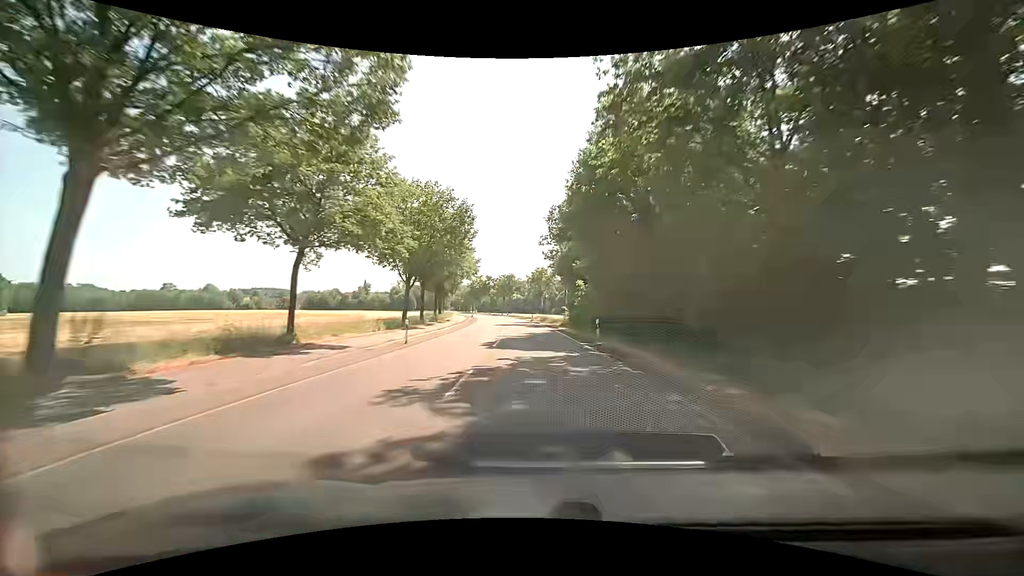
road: secondary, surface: asphalt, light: Day
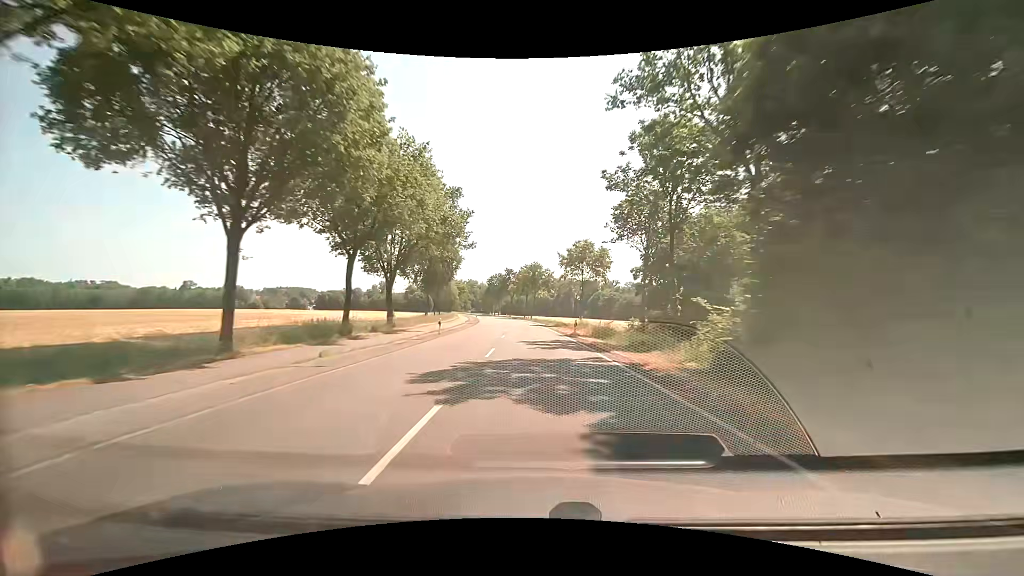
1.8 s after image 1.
(-1.1, +41.0) m; -3°
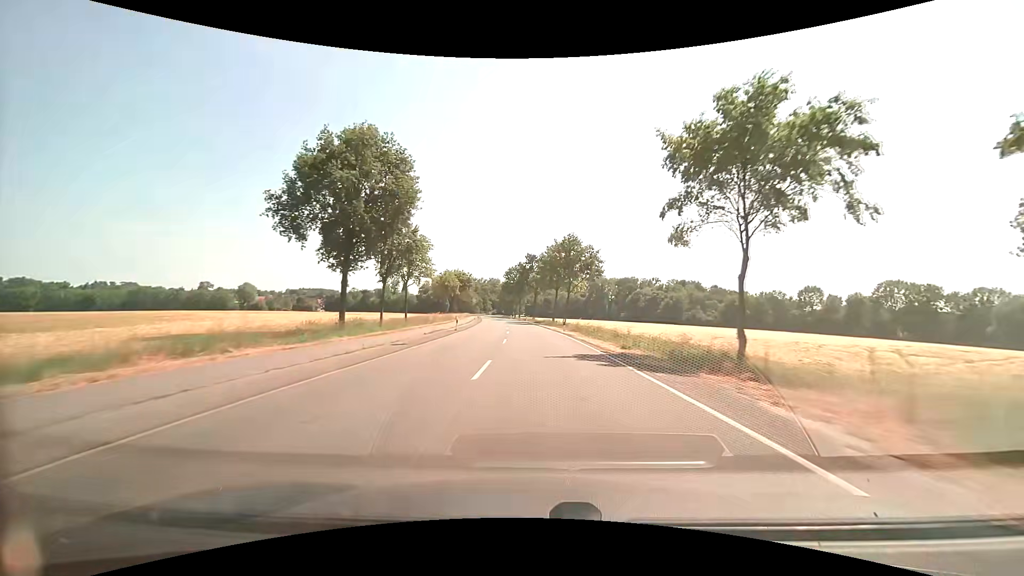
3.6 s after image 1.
(-1.0, +42.0) m; -3°
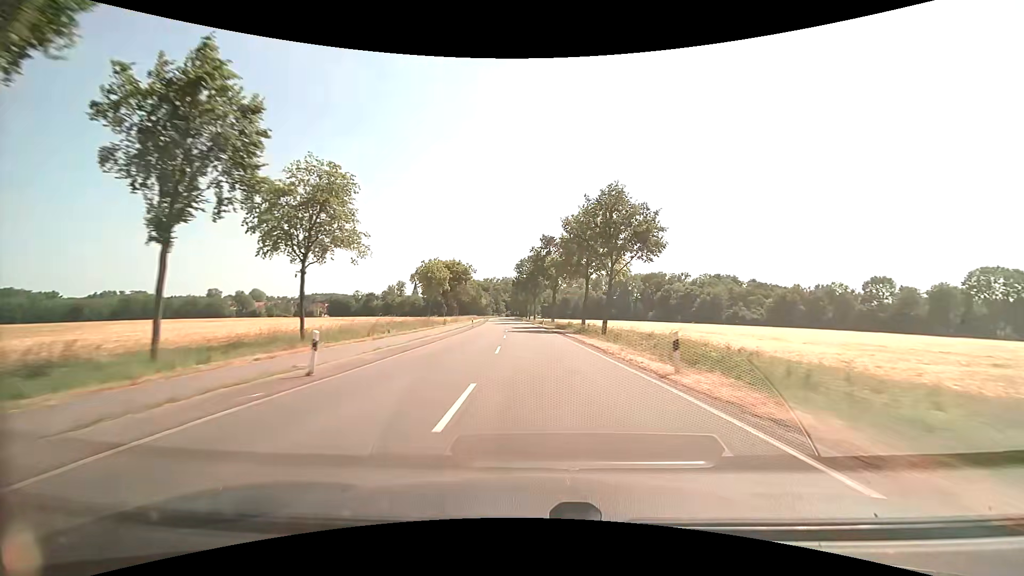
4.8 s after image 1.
(-0.5, +28.4) m; -2°
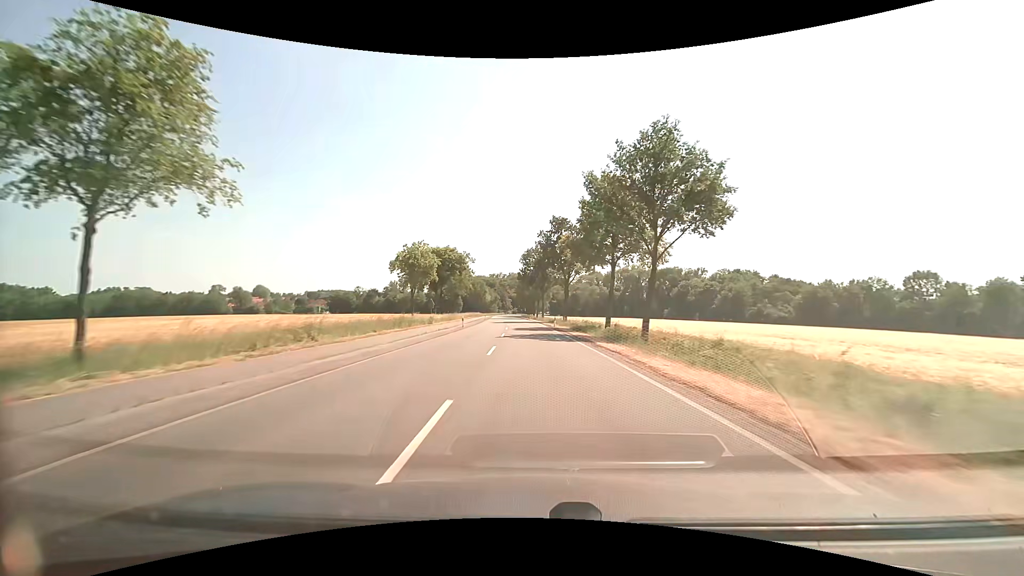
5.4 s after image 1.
(0.0, +14.3) m; 0°
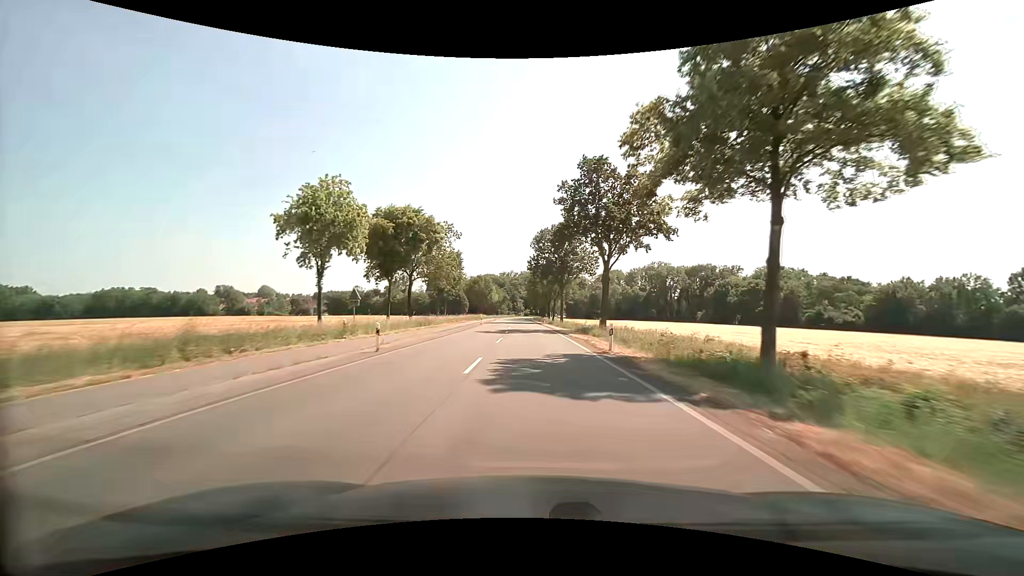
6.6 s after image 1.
(-0.5, +28.9) m; -2°
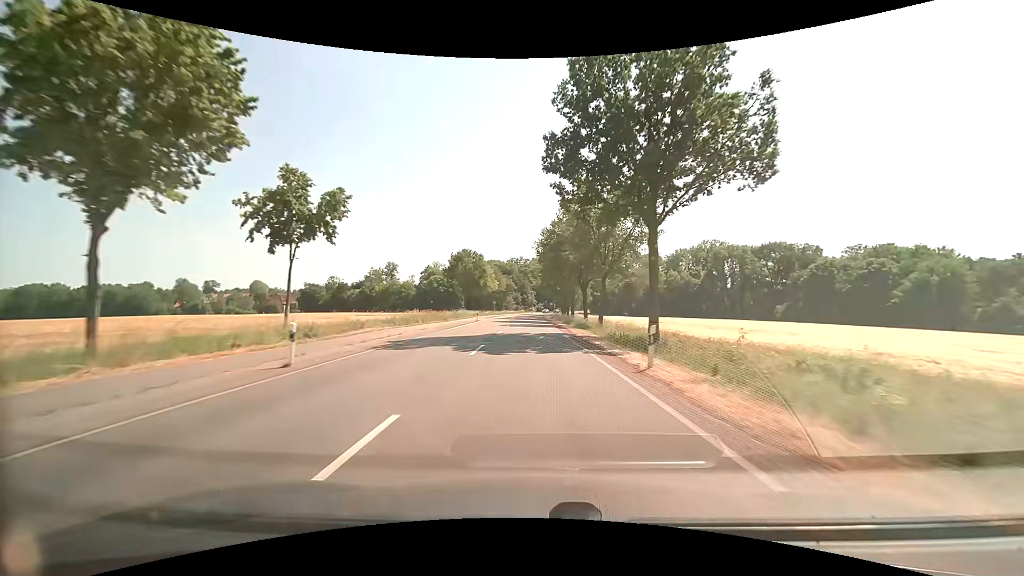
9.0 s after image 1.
(-1.1, +57.1) m; -2°
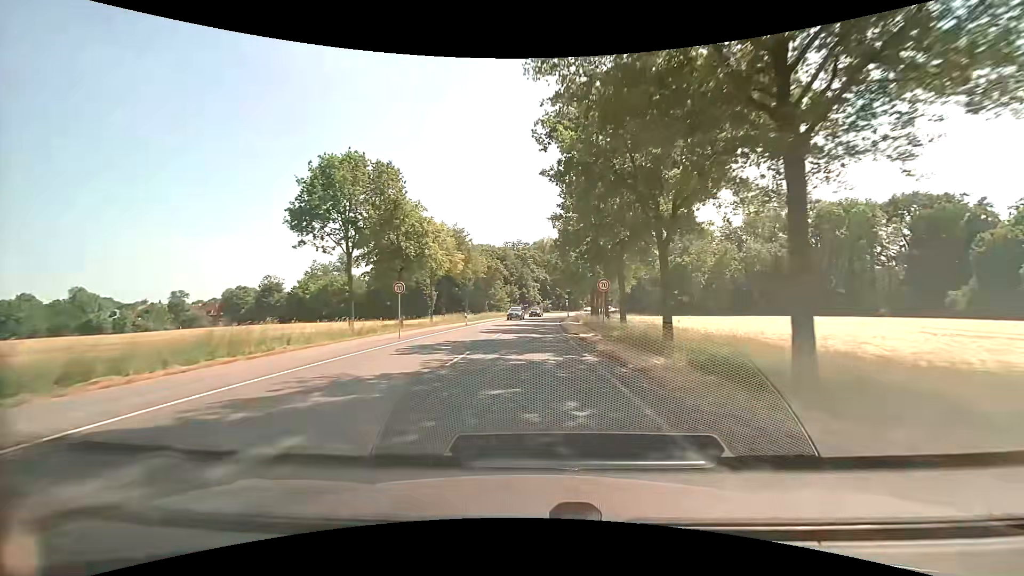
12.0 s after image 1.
(-0.1, +62.9) m; -1°
(0, +10) (0, +20) (0, +30) (+1, +40) (+1, +50) (+1, +60) (+2, +70) (+3, +80) (+4, +90) (+5, +100) m
